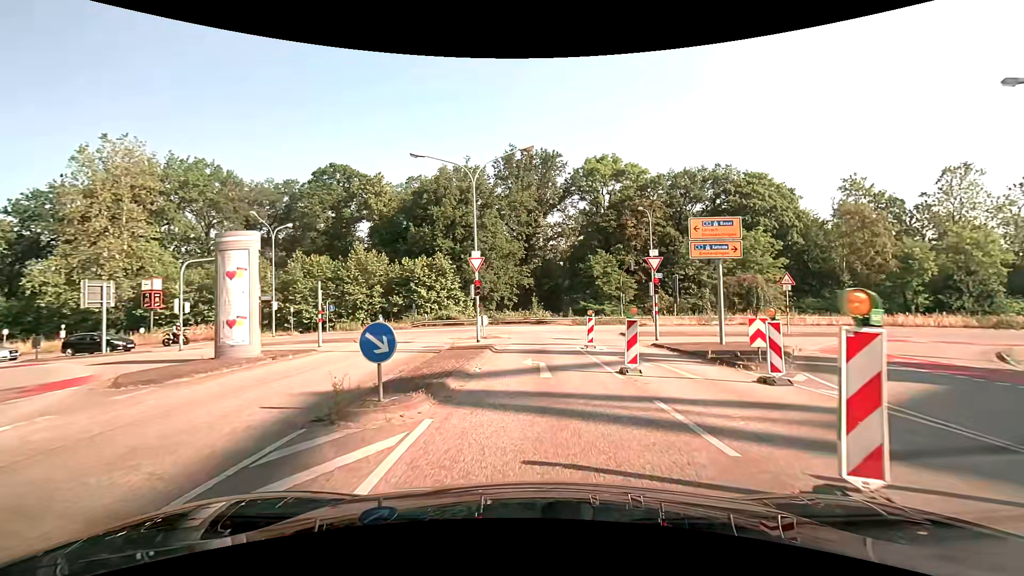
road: tertiary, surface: asphalt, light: Day
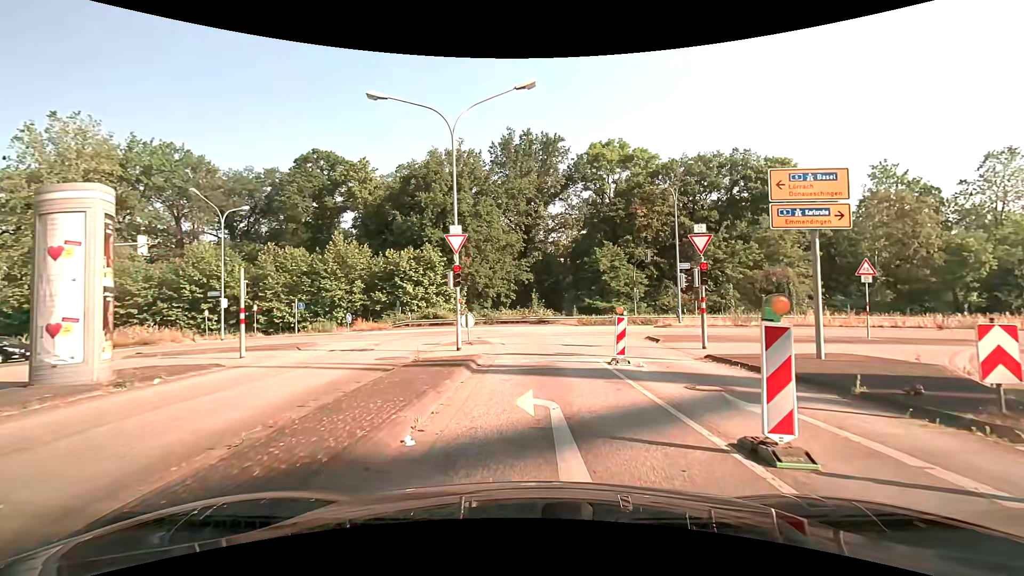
(-0.1, +6.6) m; 0°
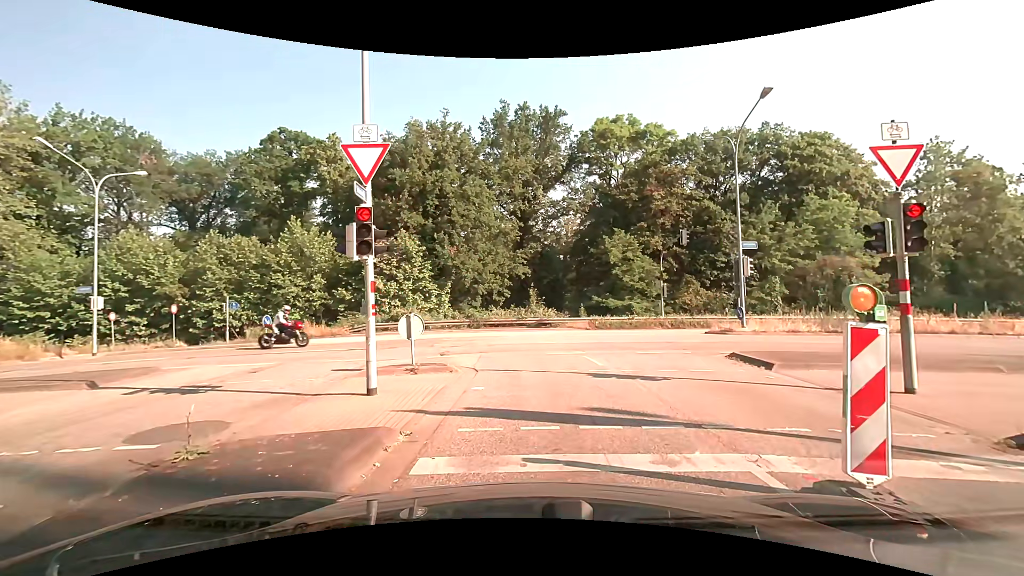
(0.0, +9.5) m; 0°
